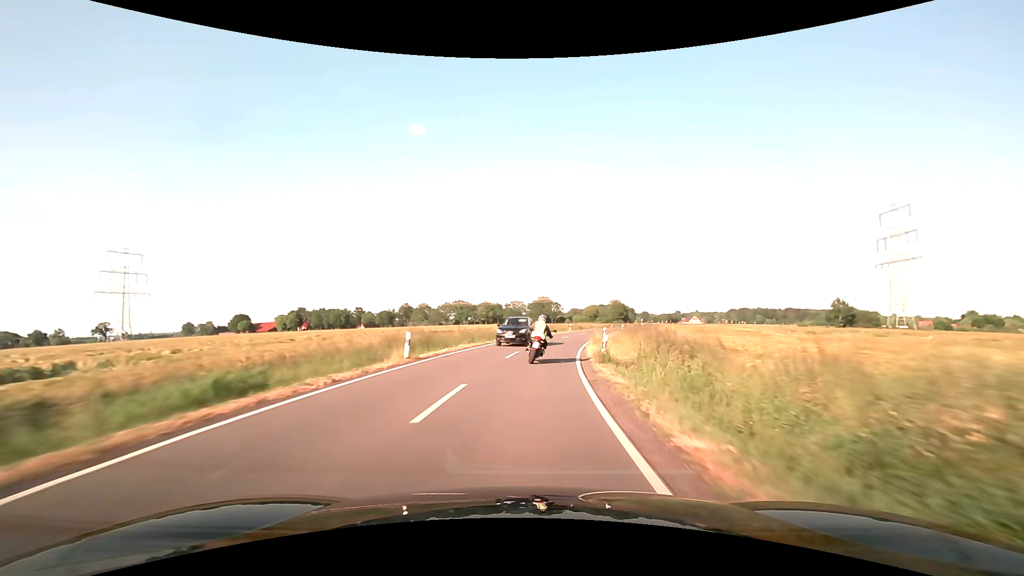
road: secondary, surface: asphalt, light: Day
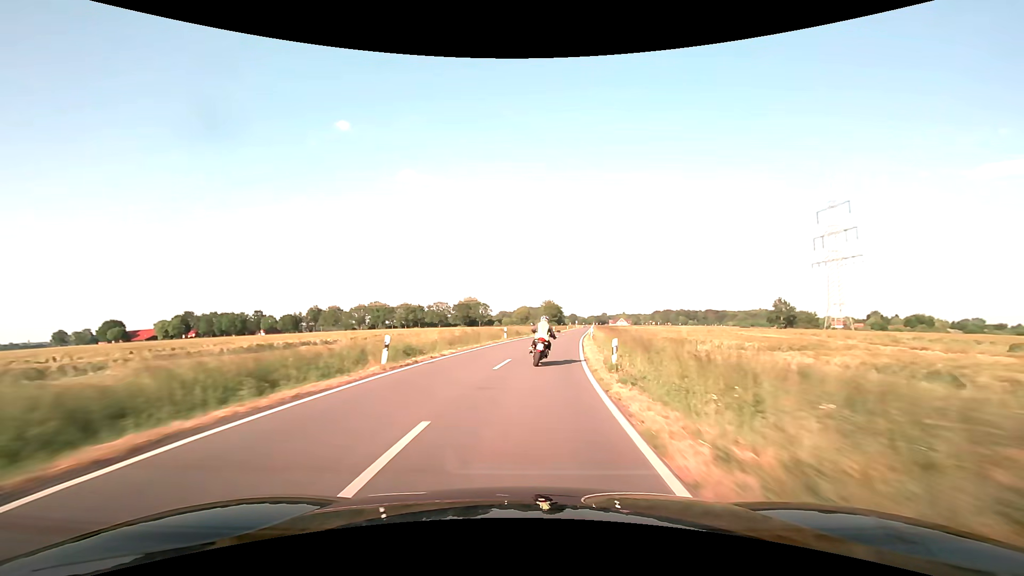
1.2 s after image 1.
(+2.1, +27.4) m; +8°
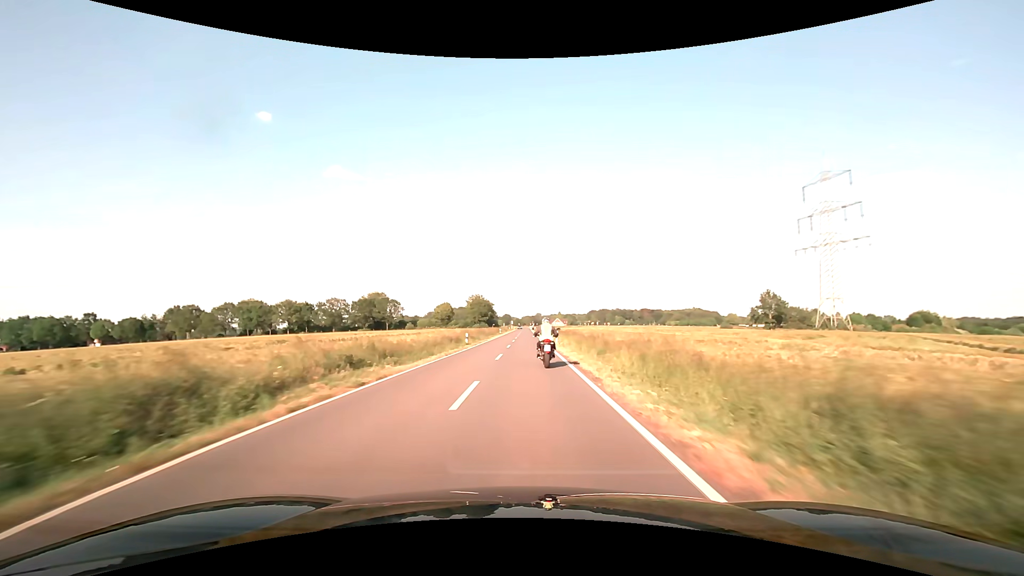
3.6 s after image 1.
(+5.4, +54.3) m; +8°
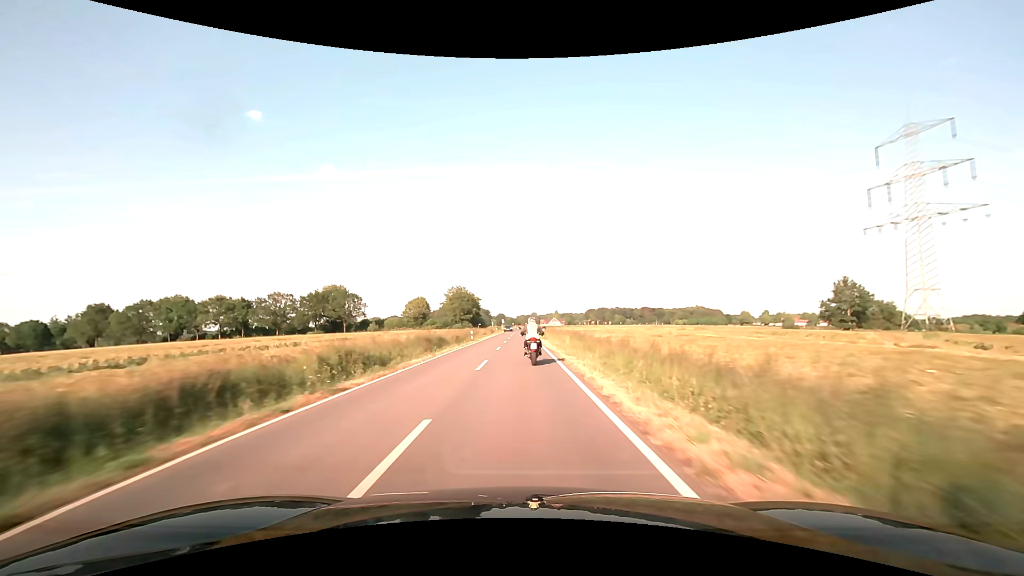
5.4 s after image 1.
(+0.4, +41.0) m; +1°
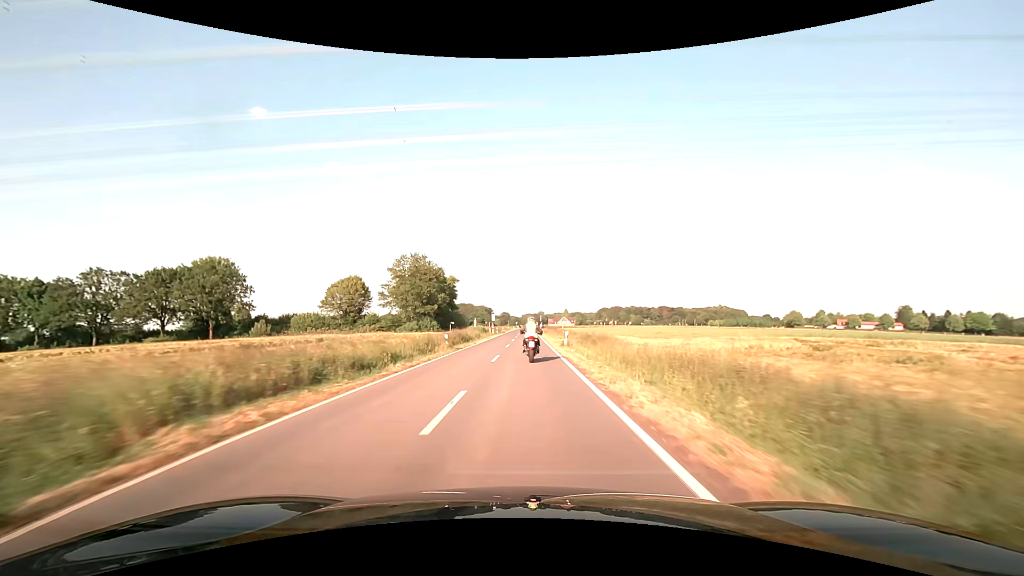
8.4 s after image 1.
(-0.3, +68.9) m; -1°
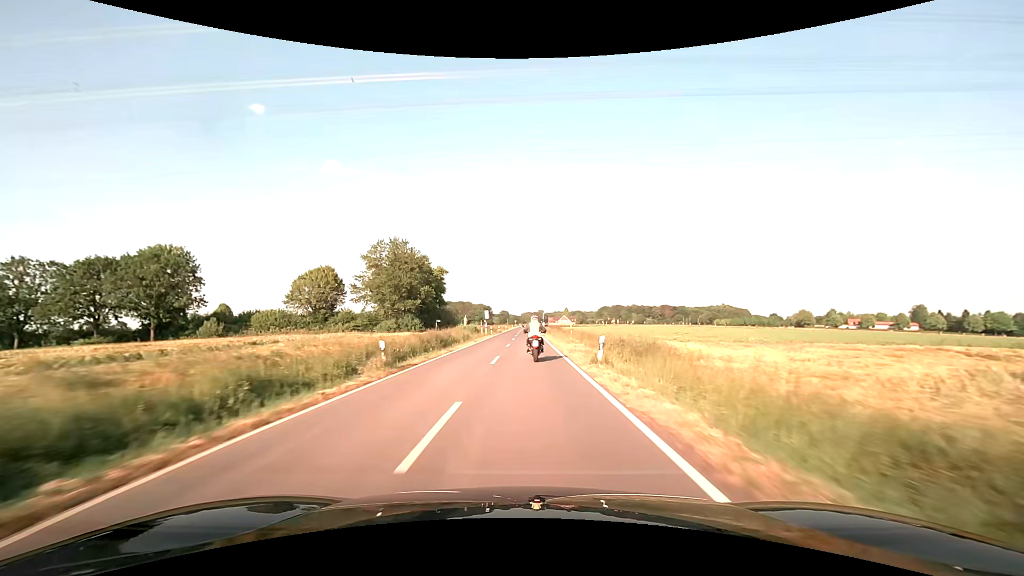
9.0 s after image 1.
(0.0, +13.5) m; 0°
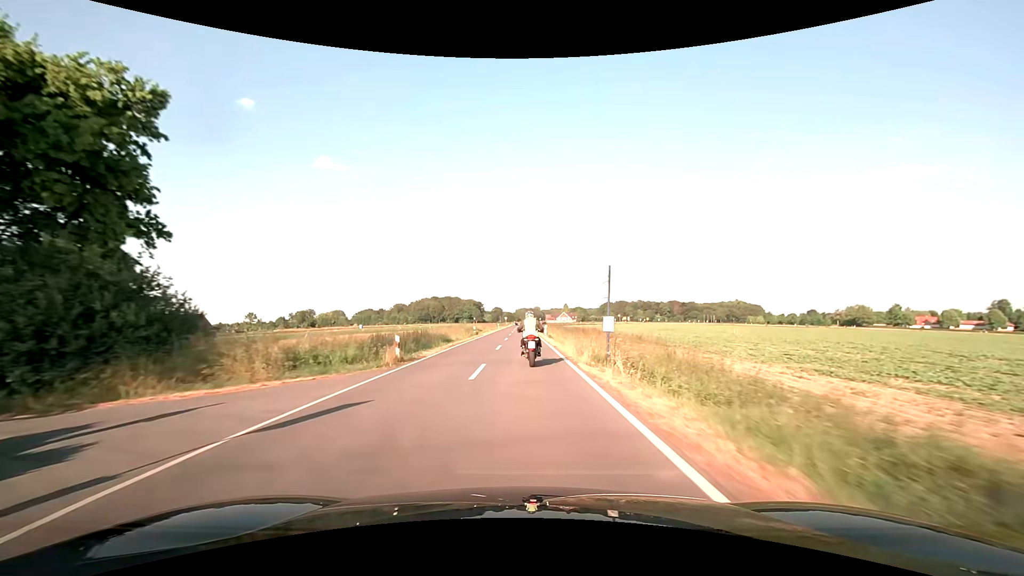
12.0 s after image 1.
(+0.4, +64.7) m; 0°
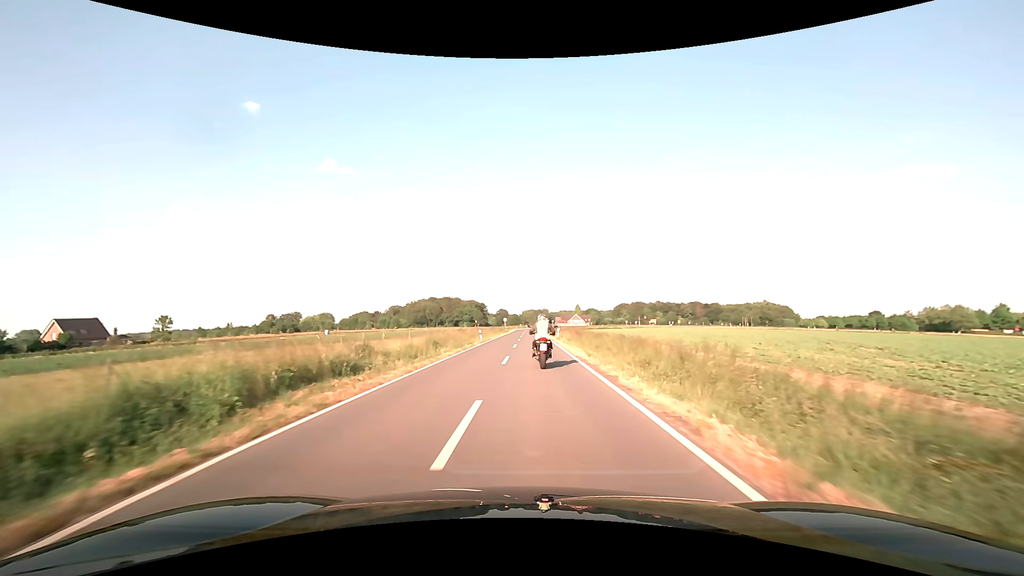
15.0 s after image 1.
(-0.3, +54.2) m; -1°
(0, +10) (0, +20) (0, +30) (+1, +40) (+1, +50) (+1, +60) (+1, +70) (+1, +80) (+1, +90) (+1, +100) m
